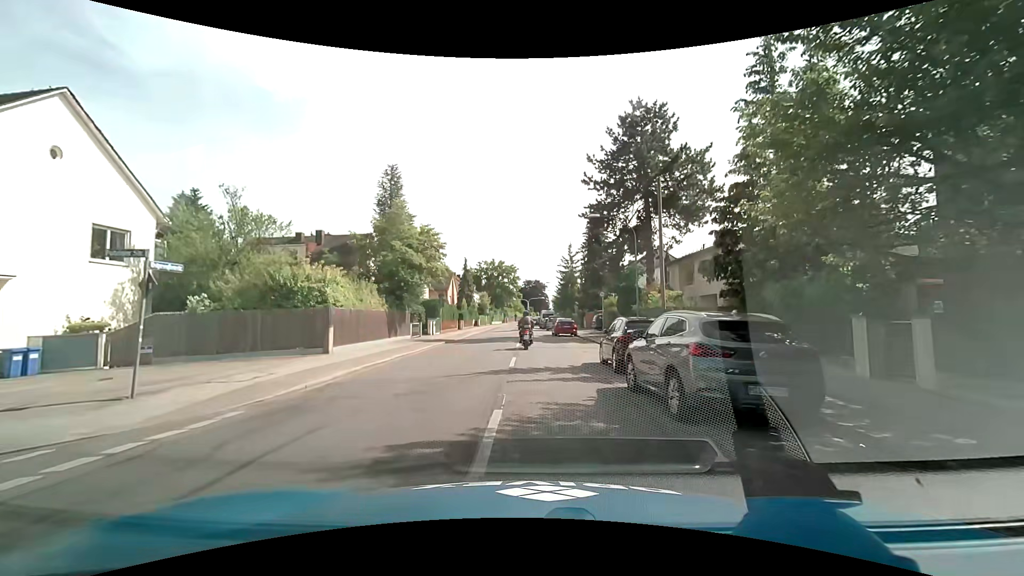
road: secondary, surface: asphalt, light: Day
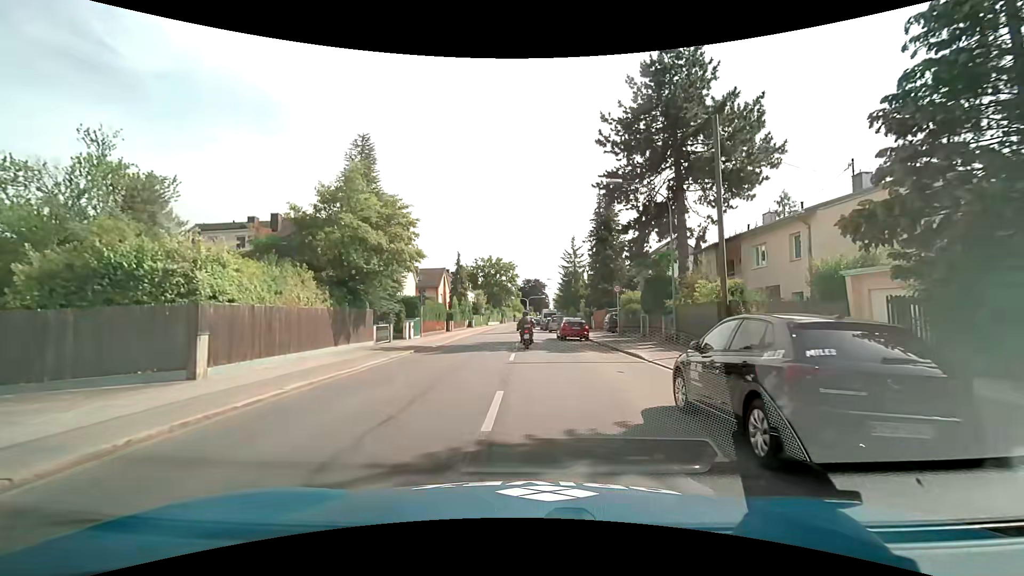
(0.0, +8.0) m; 0°
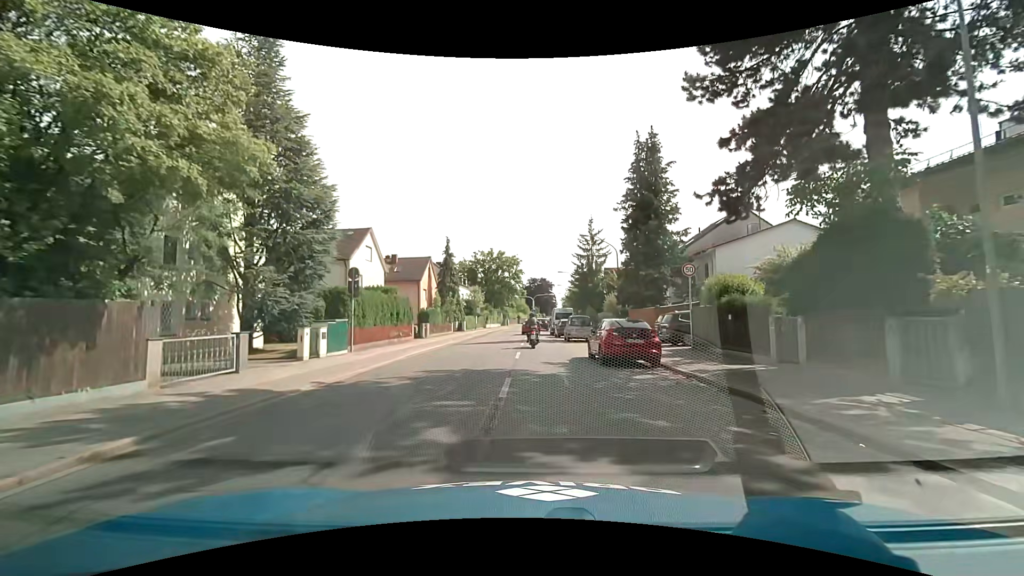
(-0.1, +16.0) m; -1°
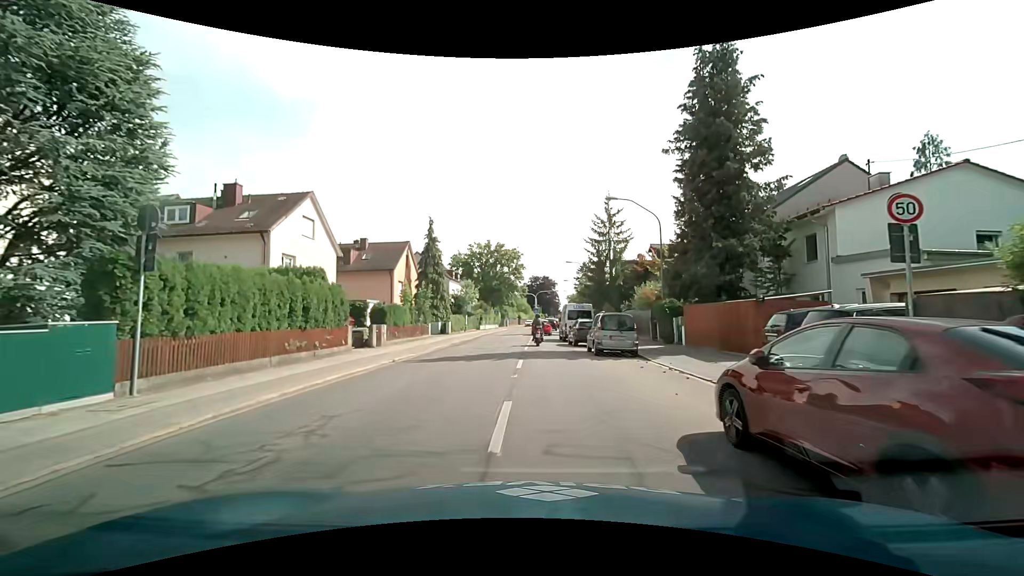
(-0.1, +12.5) m; 0°
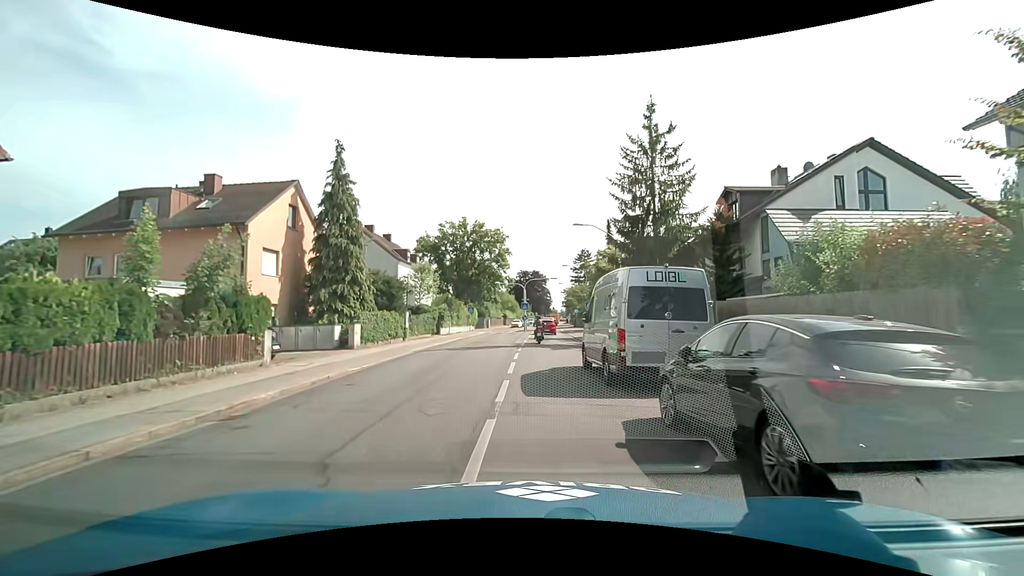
(+0.3, +22.7) m; +1°
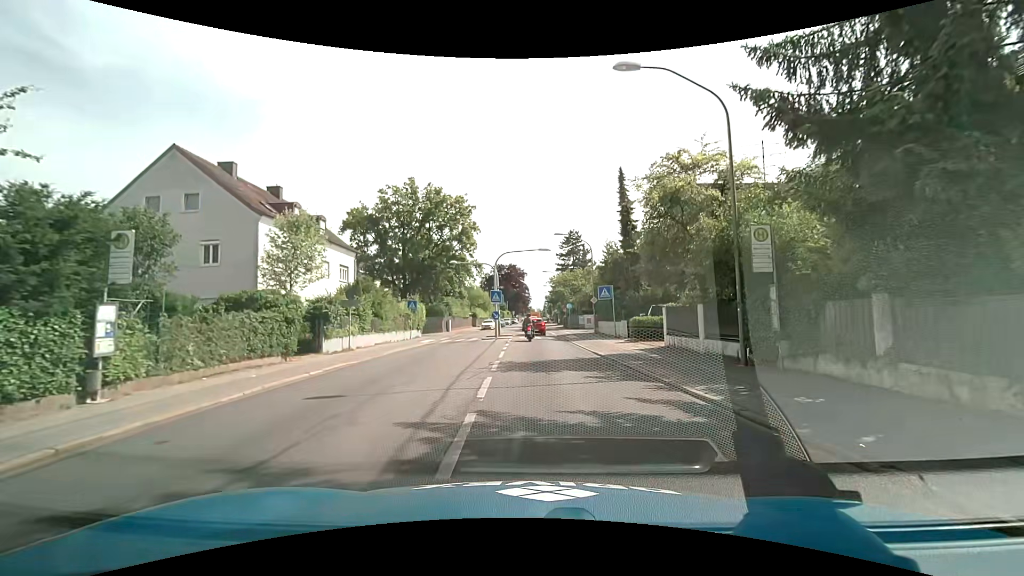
(+0.1, +22.1) m; +3°
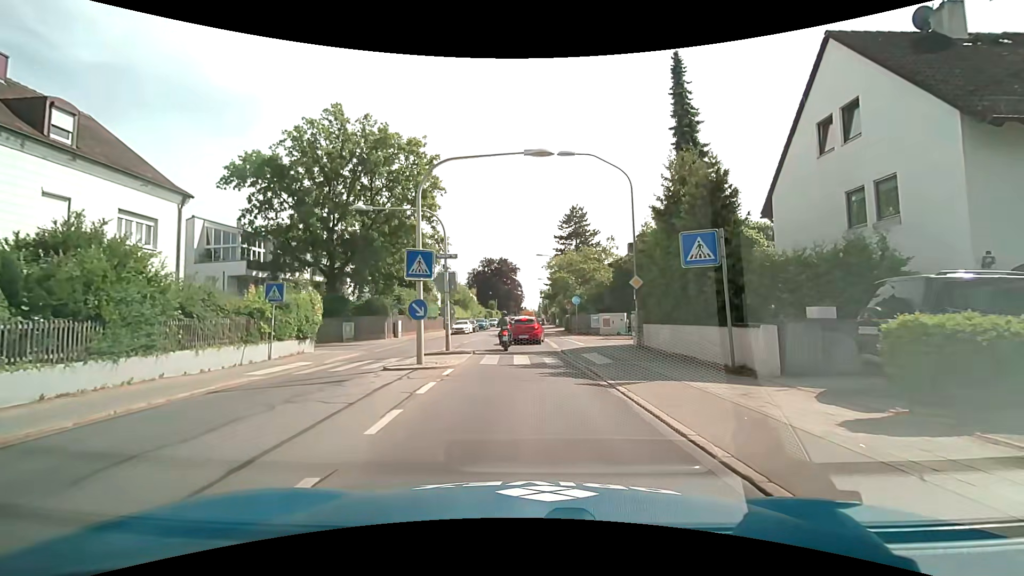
(+0.6, +19.3) m; +1°
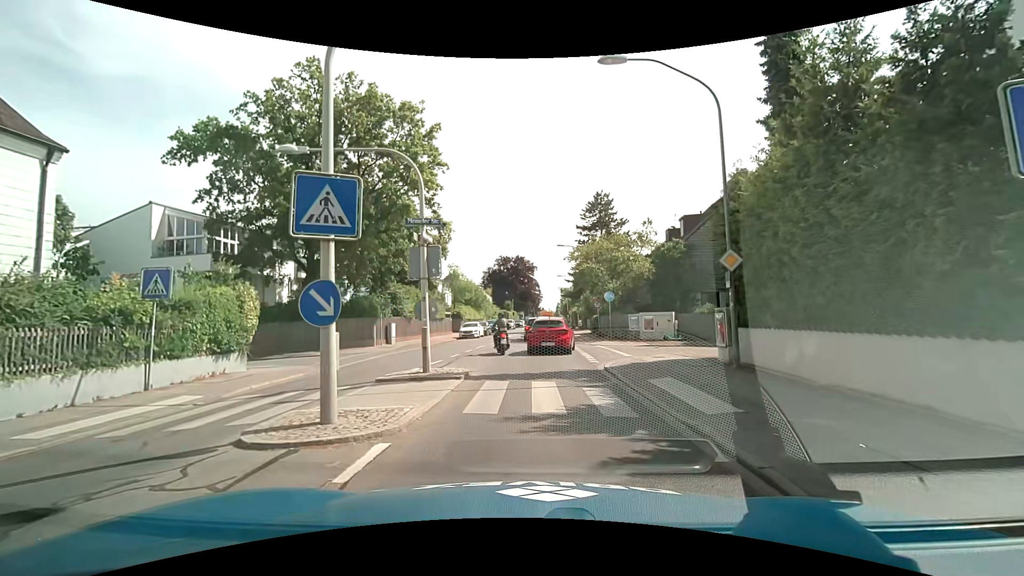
(-0.2, +7.1) m; -2°
(0, +10) (0, +20) (0, +30) (+1, +40) (+1, +50) (+2, +60) (+2, +70) (+3, +80) (+3, +90) (+4, +100) m
